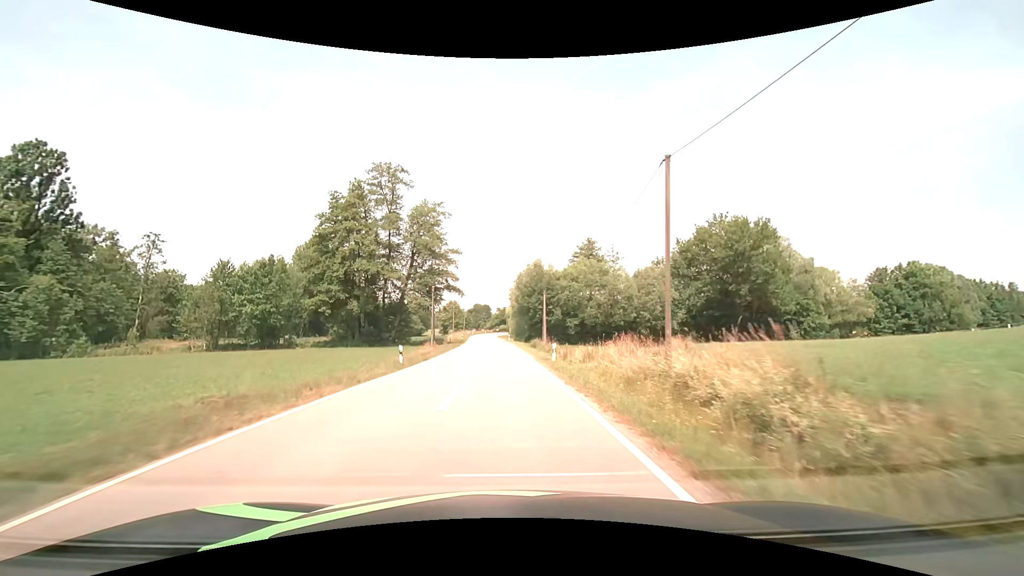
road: tertiary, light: Day
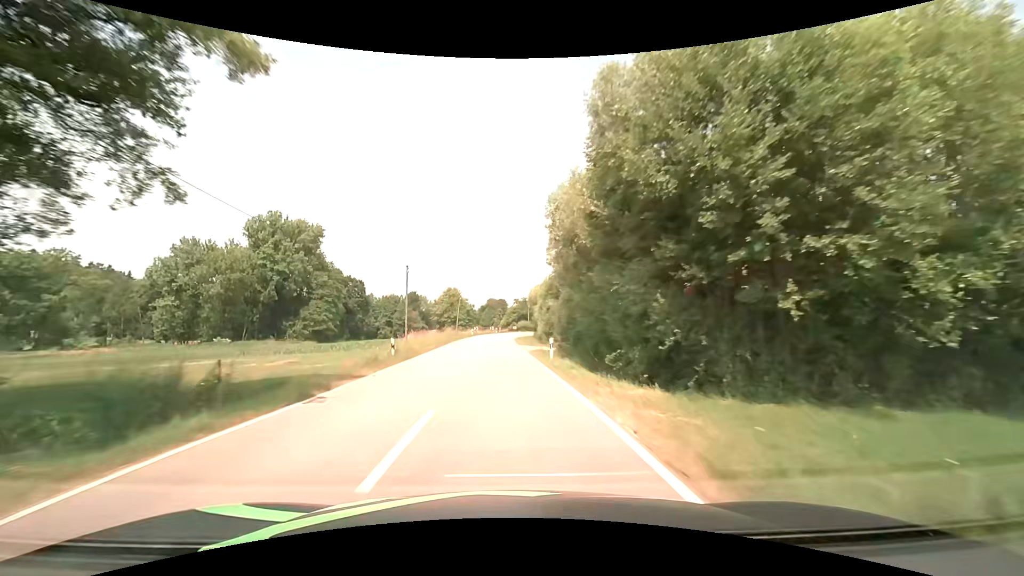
(-0.8, +53.0) m; -2°
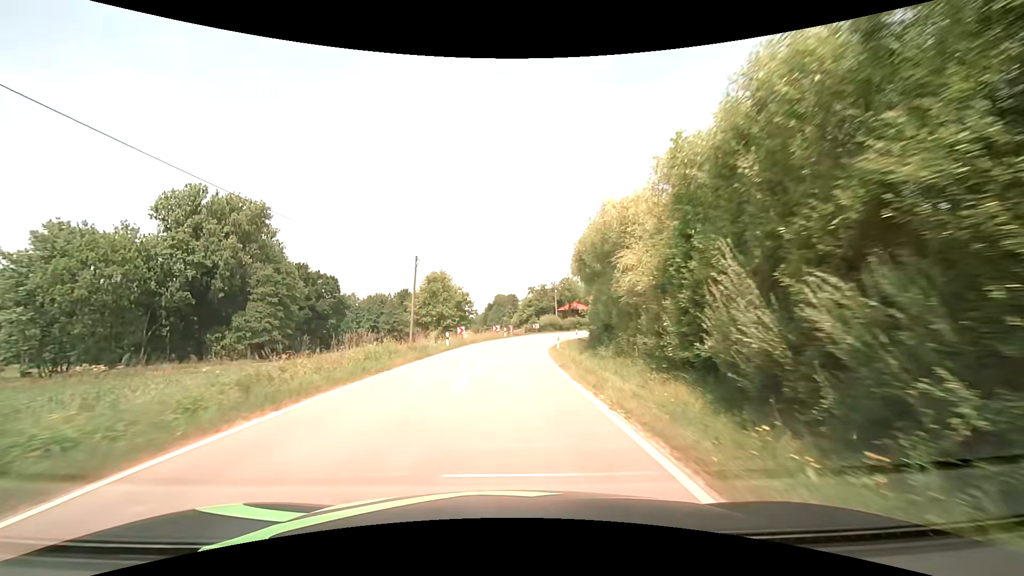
(-0.6, +41.5) m; -2°
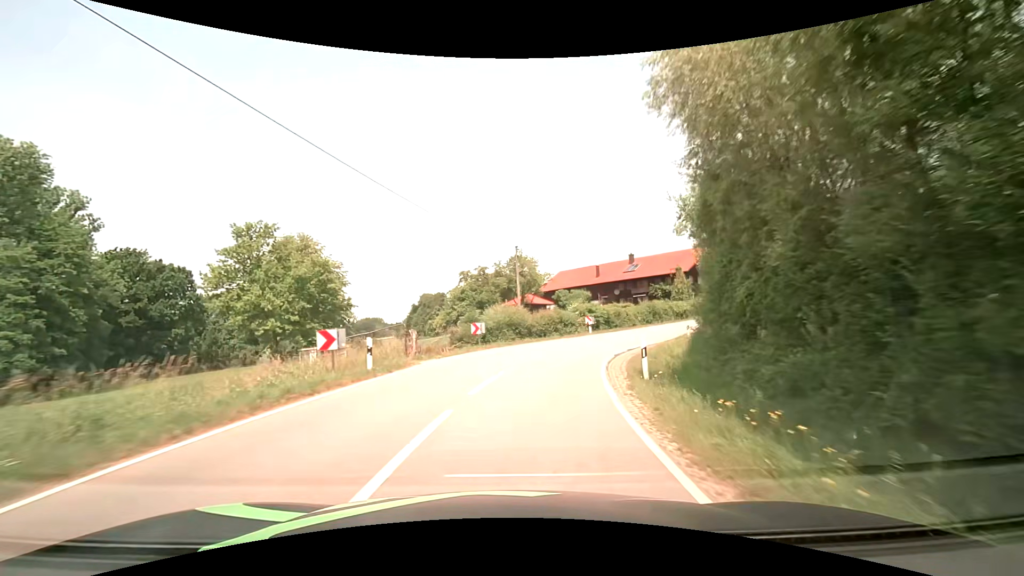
(+1.6, +36.6) m; +8°
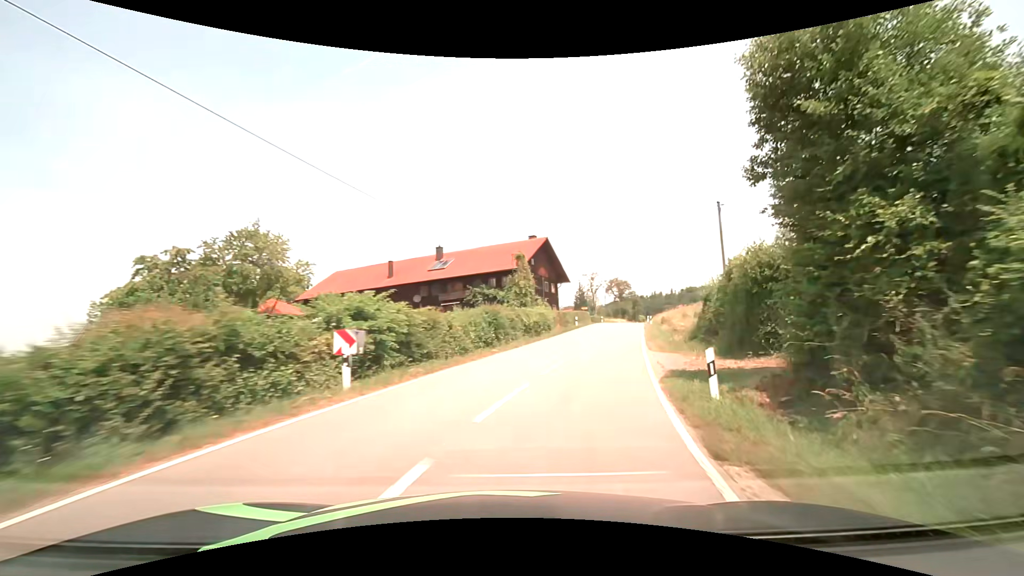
(+4.1, +25.1) m; +22°
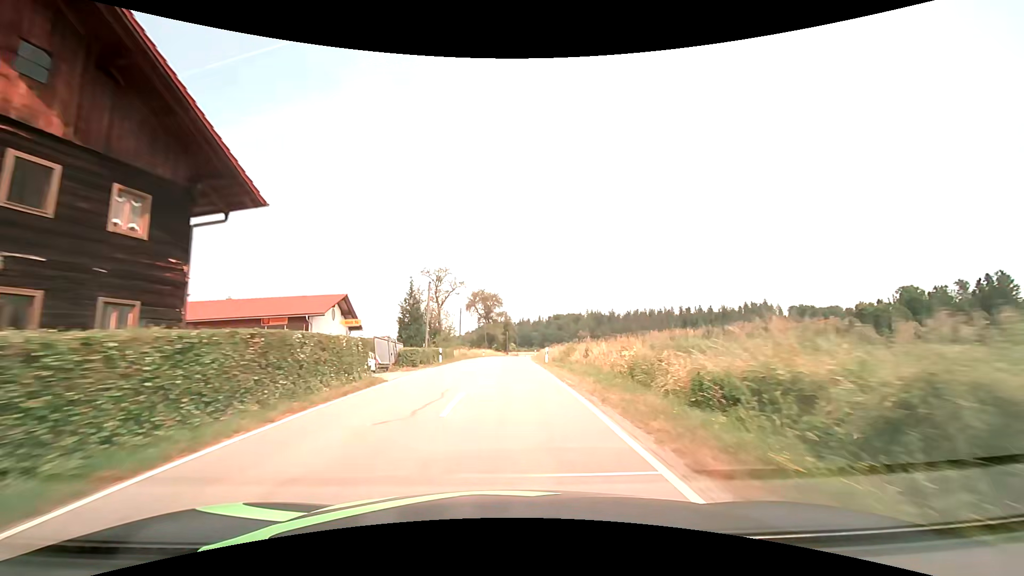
(+11.2, +45.5) m; +16°
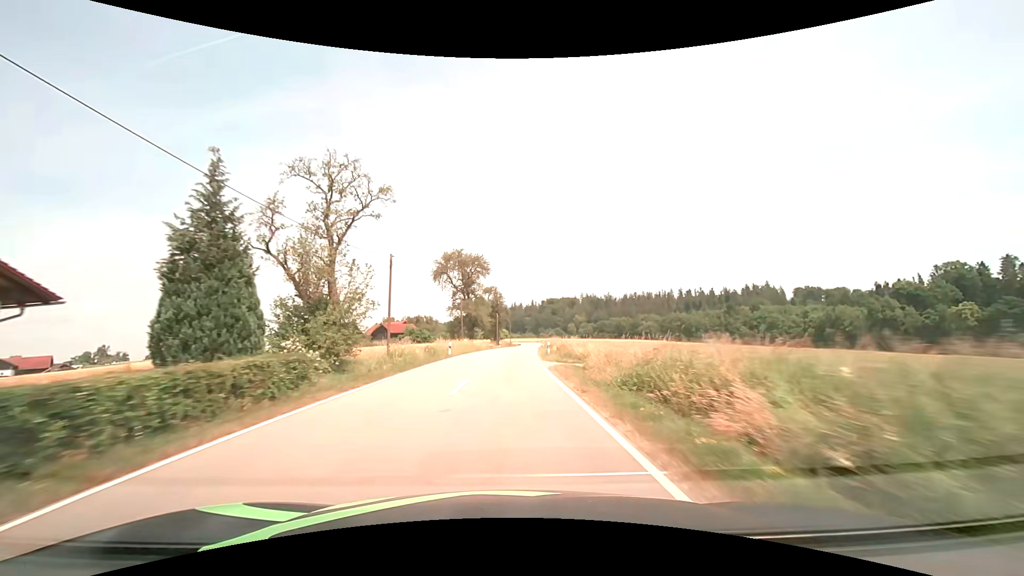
(+0.3, +33.8) m; +1°
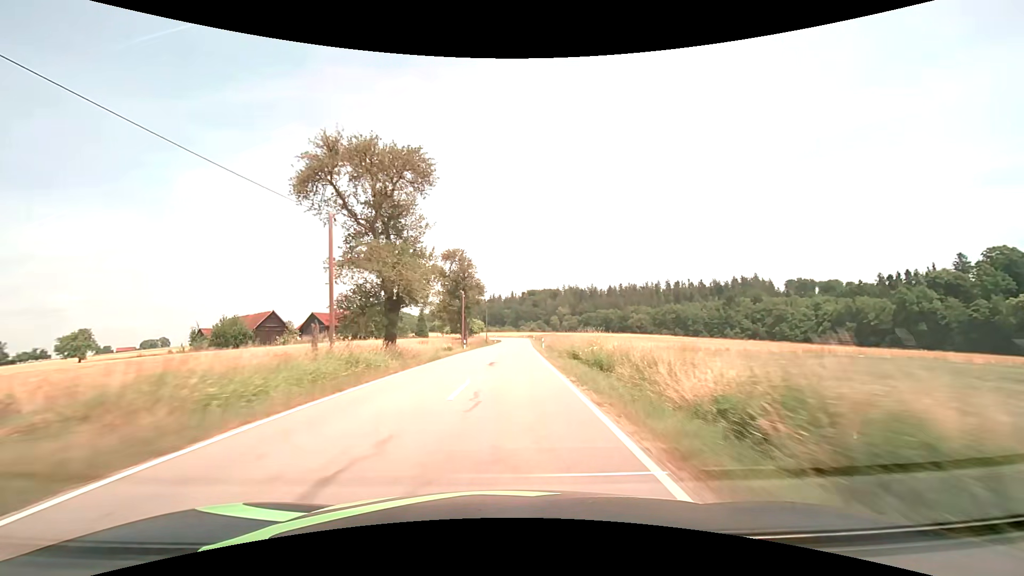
(+0.5, +37.5) m; +2°
(0, +10) (0, +20) (0, +30) (+1, +40) (+1, +50) (+1, +60) (+2, +70) (+2, +80) (+3, +90) (+3, +100) m
